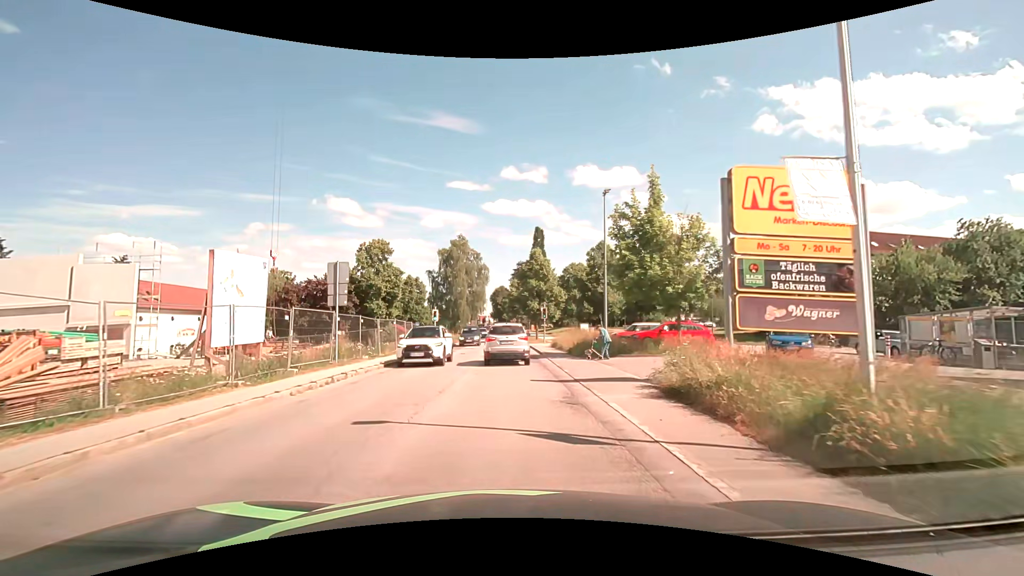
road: secondary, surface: asphalt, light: Day
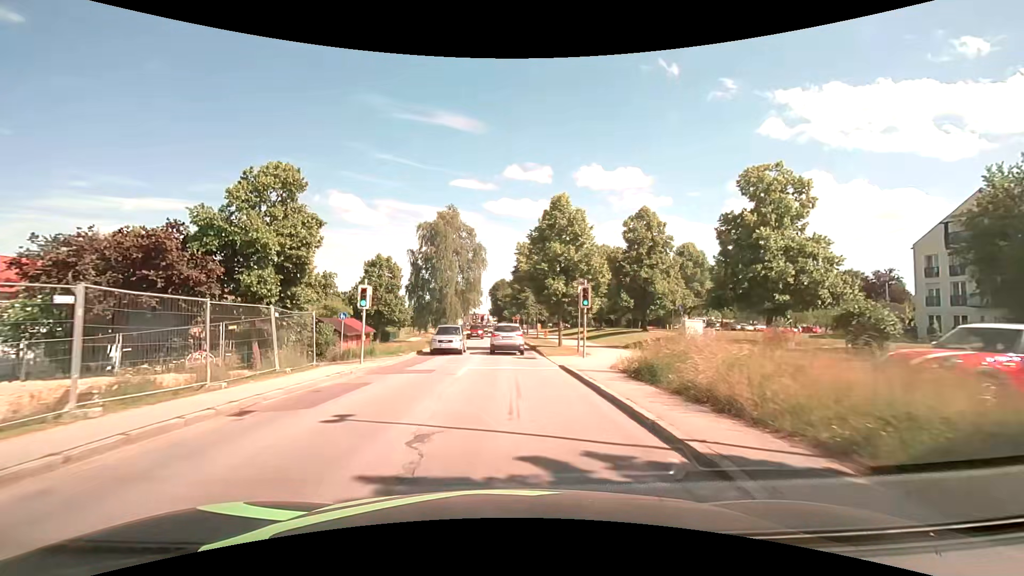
(-0.2, +22.7) m; 0°
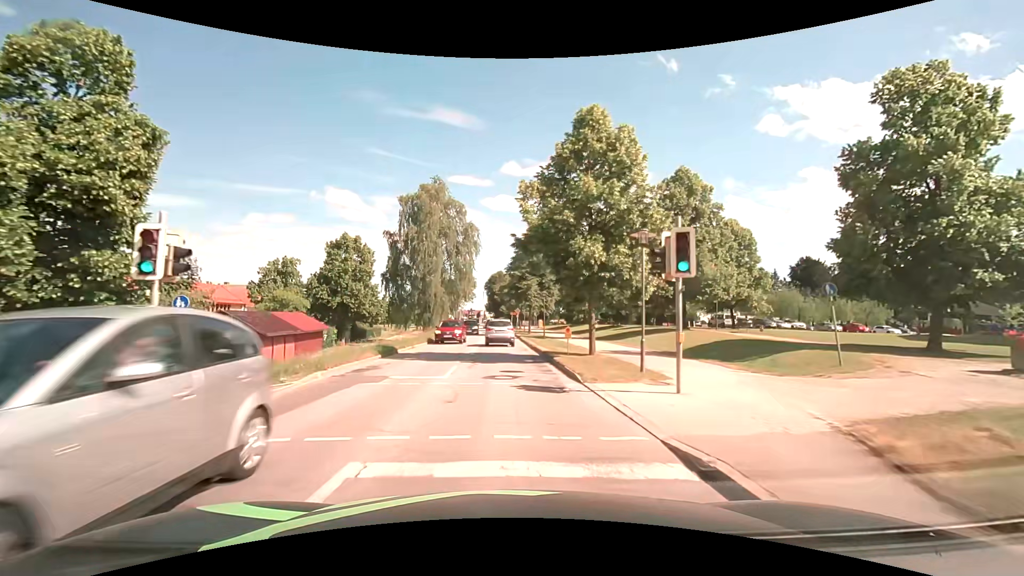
(+0.1, +12.5) m; 0°
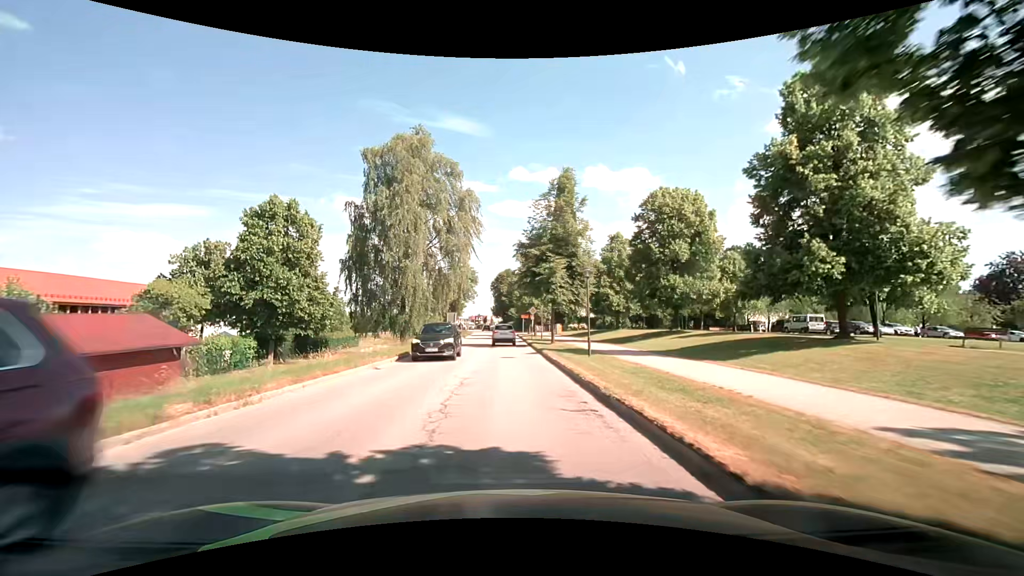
(0.0, +18.0) m; -1°
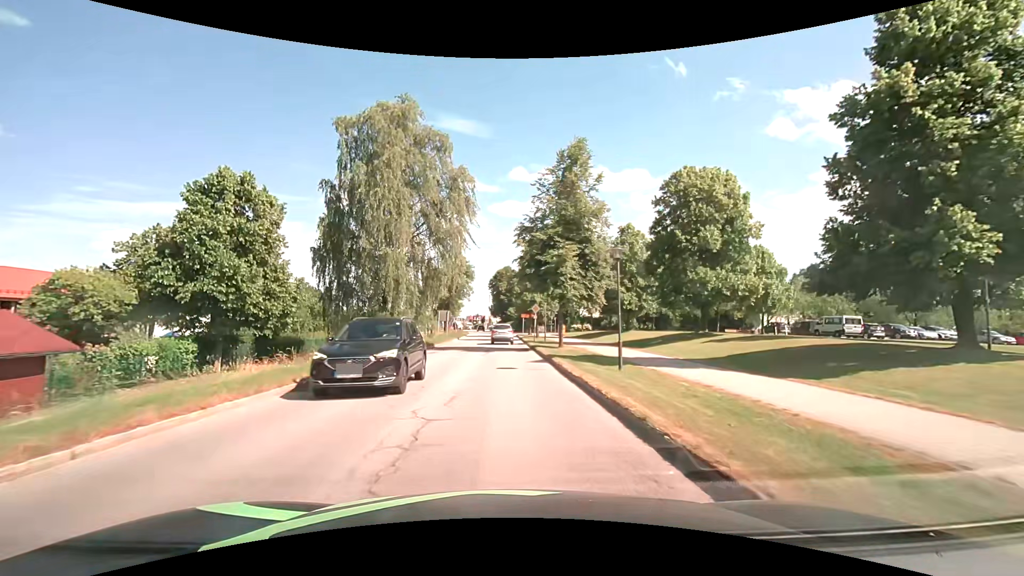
(0.0, +6.1) m; 0°
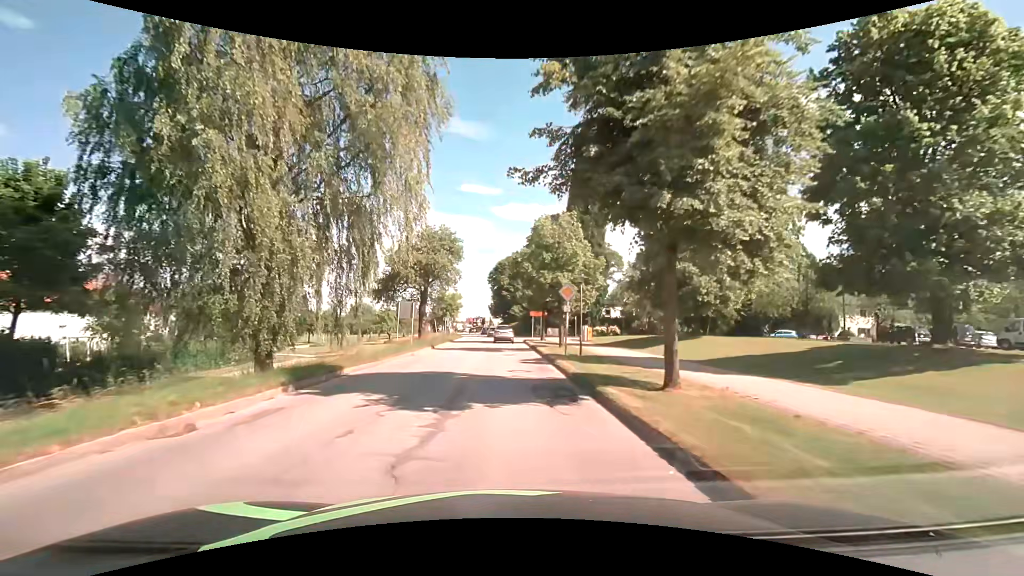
(0.0, +19.8) m; 0°
(0, +10) (0, +20) (0, +30) (0, +40) (0, +50) (-1, +60) (-1, +70) (-2, +80) (-3, +90) (-4, +100) m
